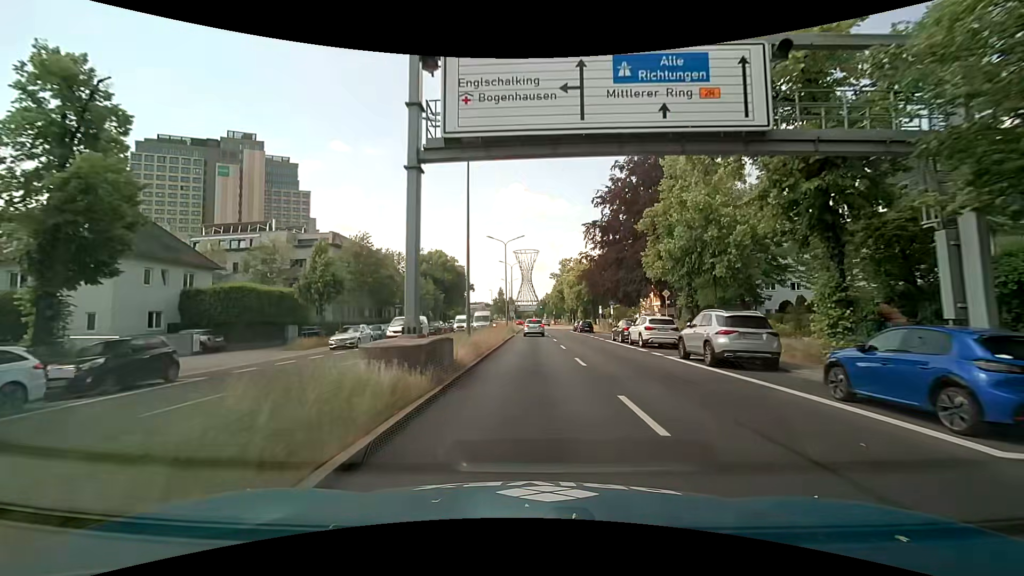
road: primary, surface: asphalt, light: Day
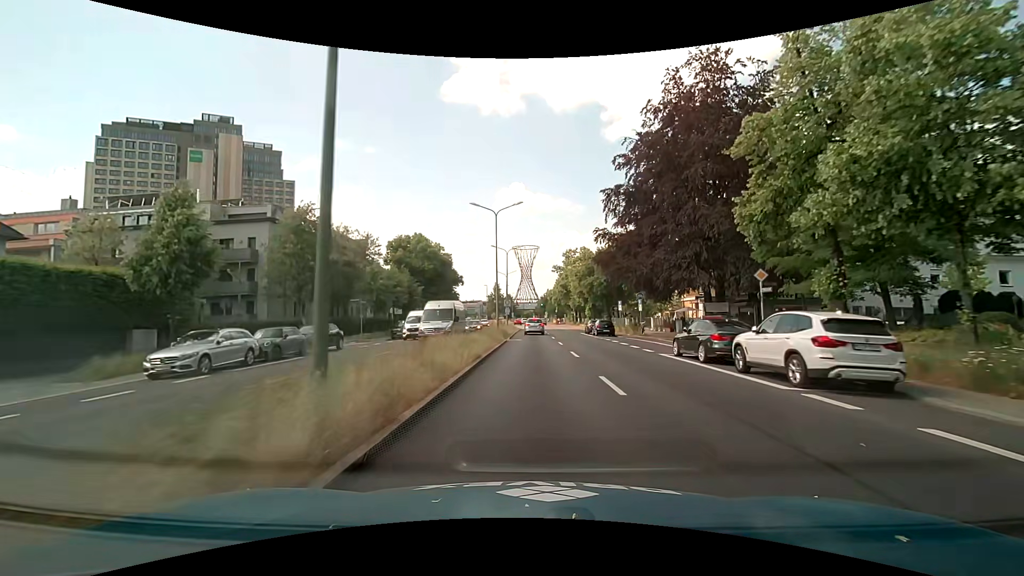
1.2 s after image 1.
(-0.1, +15.0) m; 0°
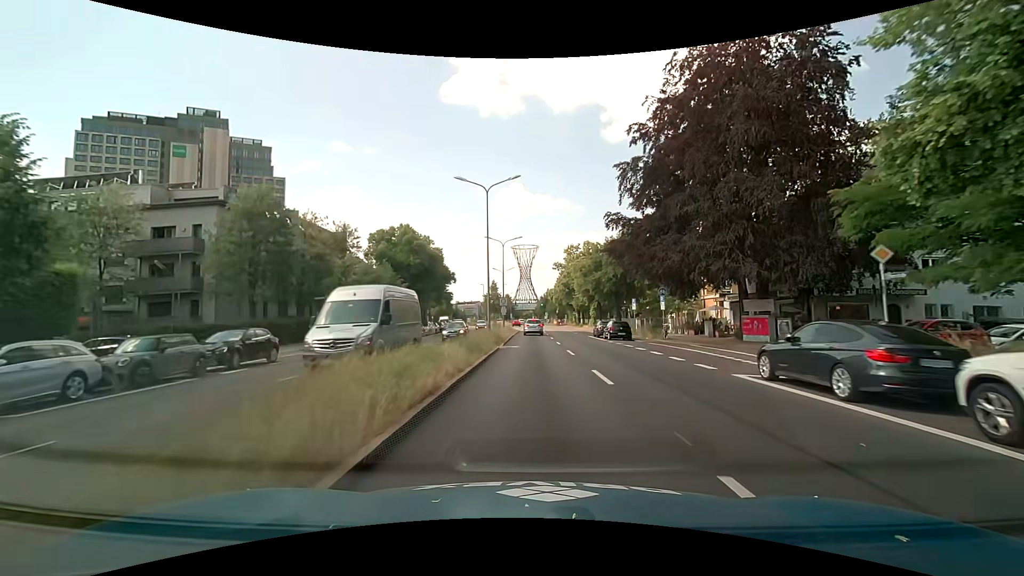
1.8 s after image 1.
(0.0, +7.5) m; +1°
